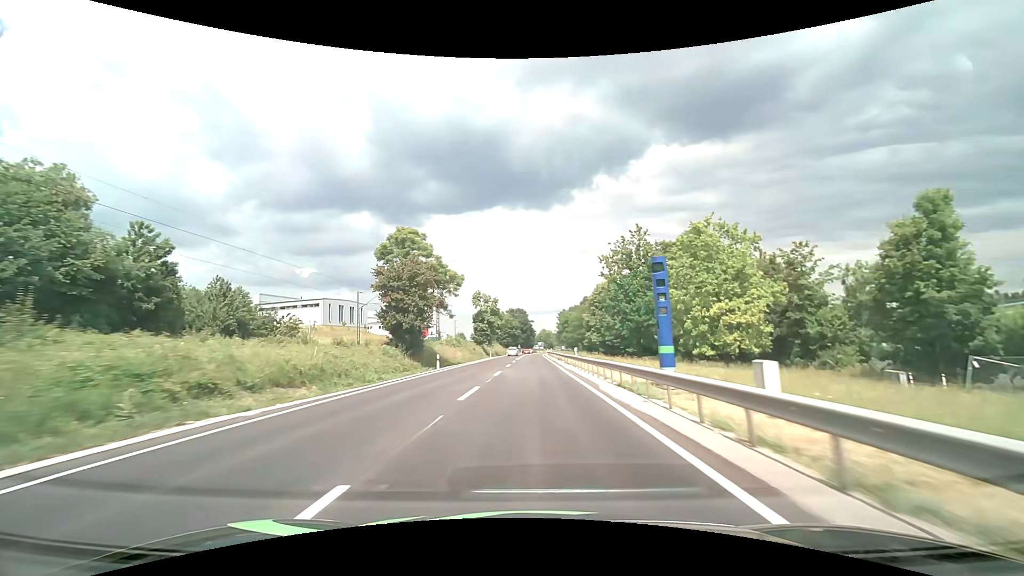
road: primary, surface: asphalt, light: Day
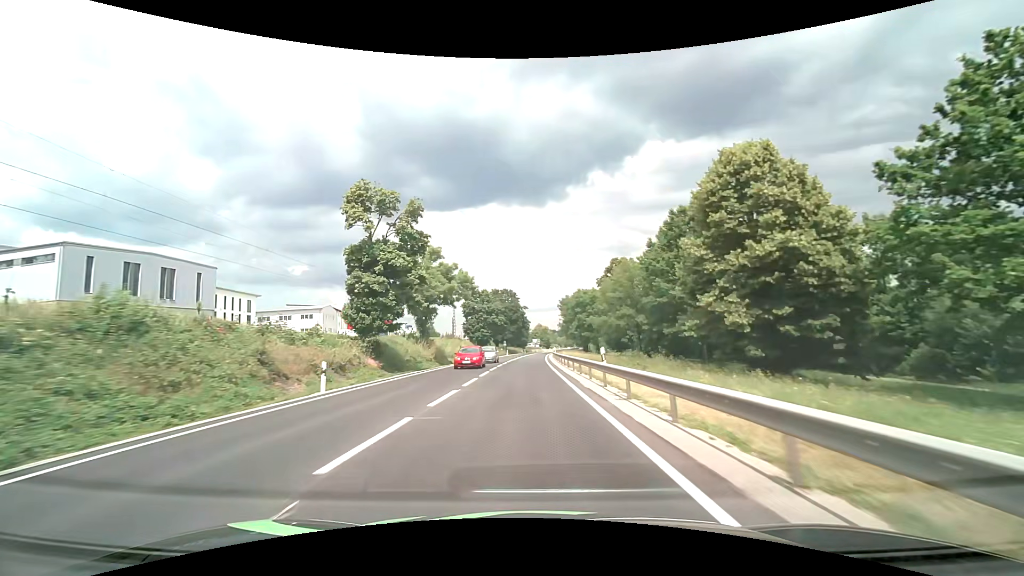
(+0.5, +62.2) m; +1°
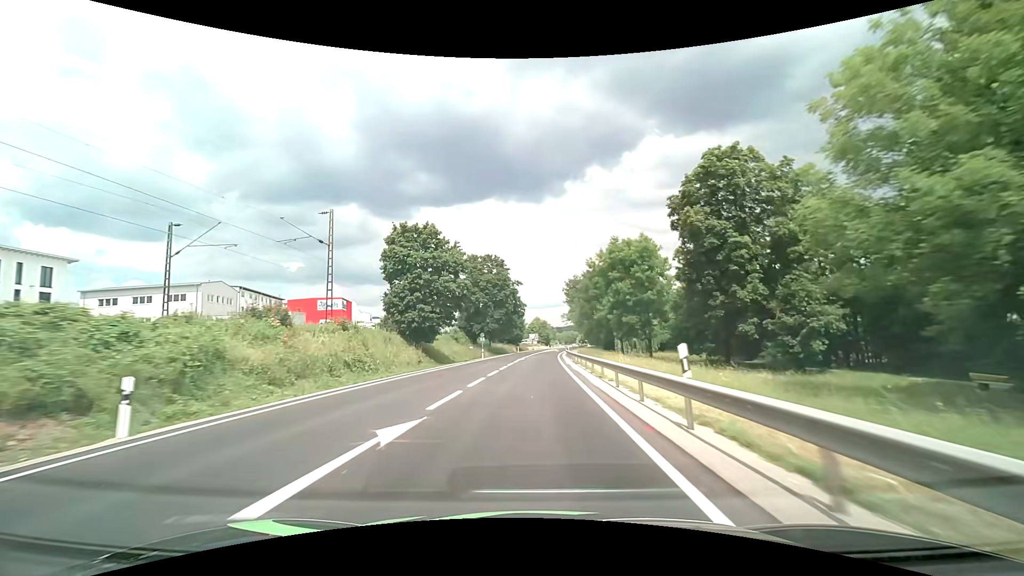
(0.0, +48.9) m; 0°
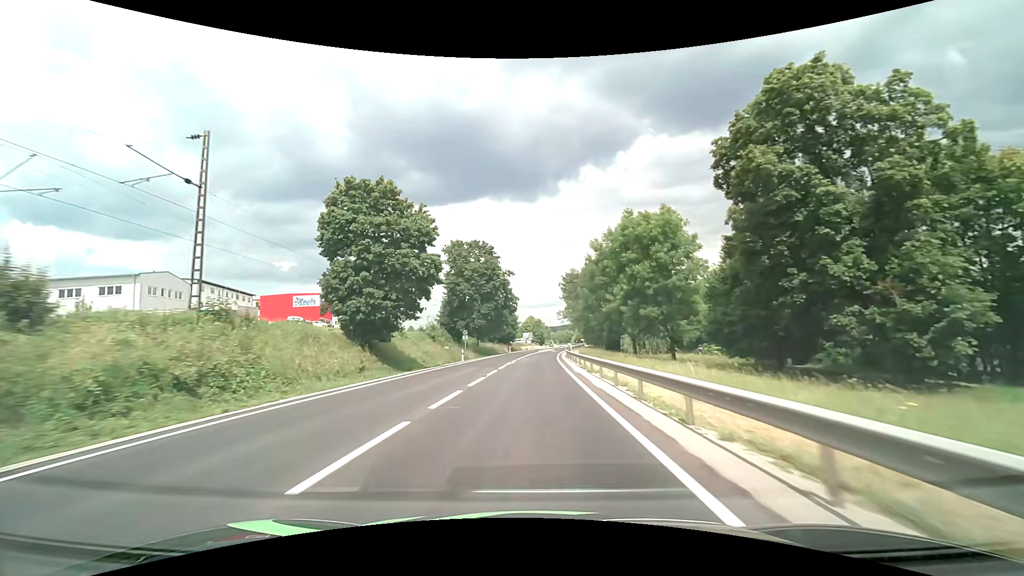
(+0.1, +11.9) m; +1°
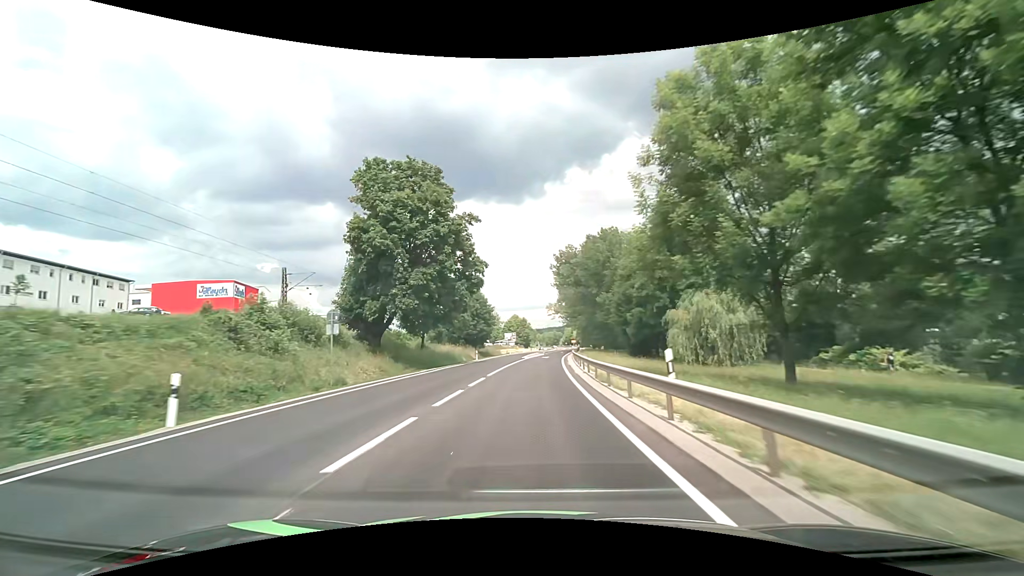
(+0.4, +35.3) m; +1°
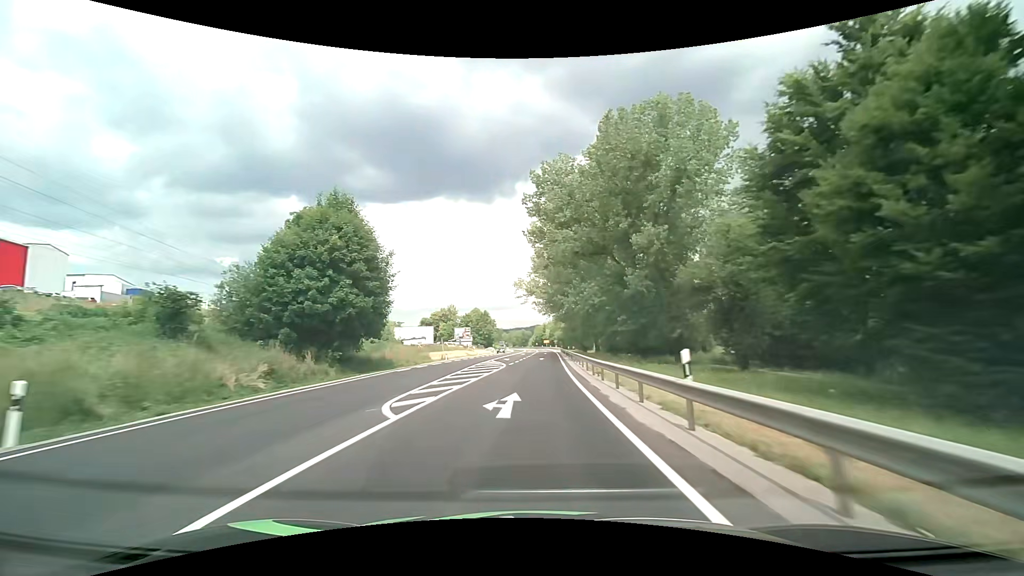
(+1.8, +49.7) m; +4°
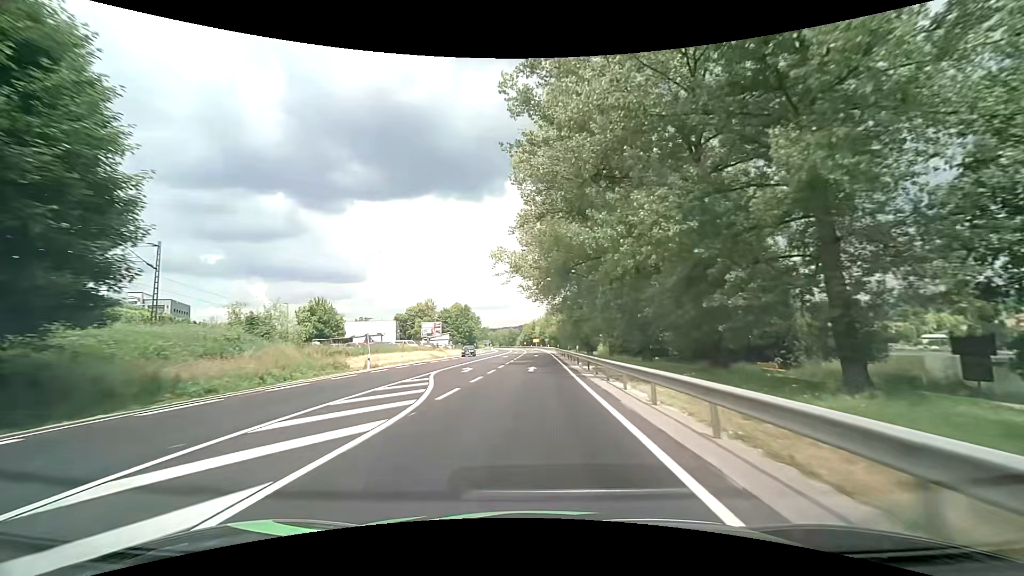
(+0.4, +25.1) m; +1°
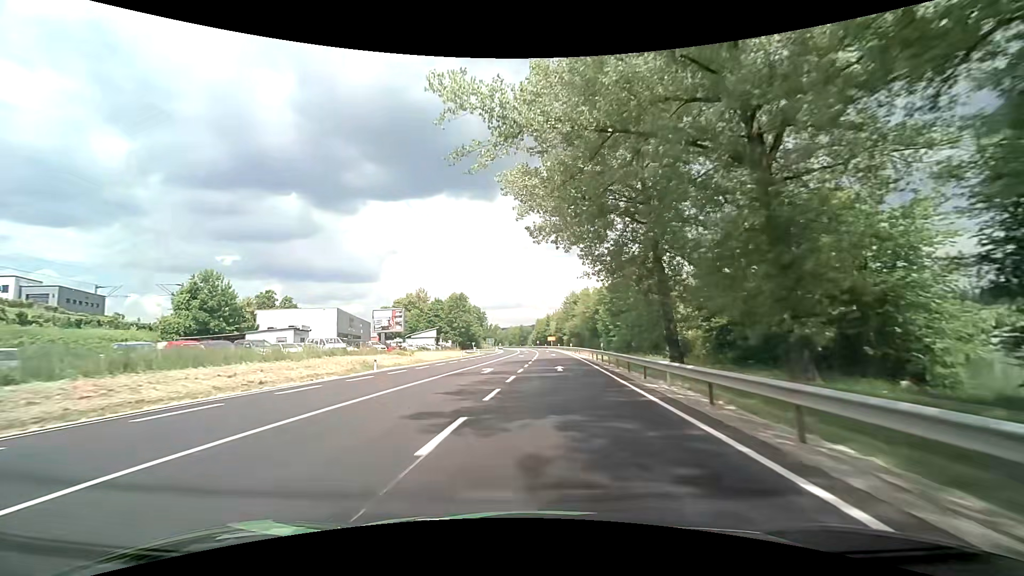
(-0.1, +36.2) m; -1°
(0, +10) (-1, +20) (-1, +30) (-1, +40) (-1, +50) (-1, +60) (-1, +70) (-1, +80) (-1, +90) (-1, +100) m
